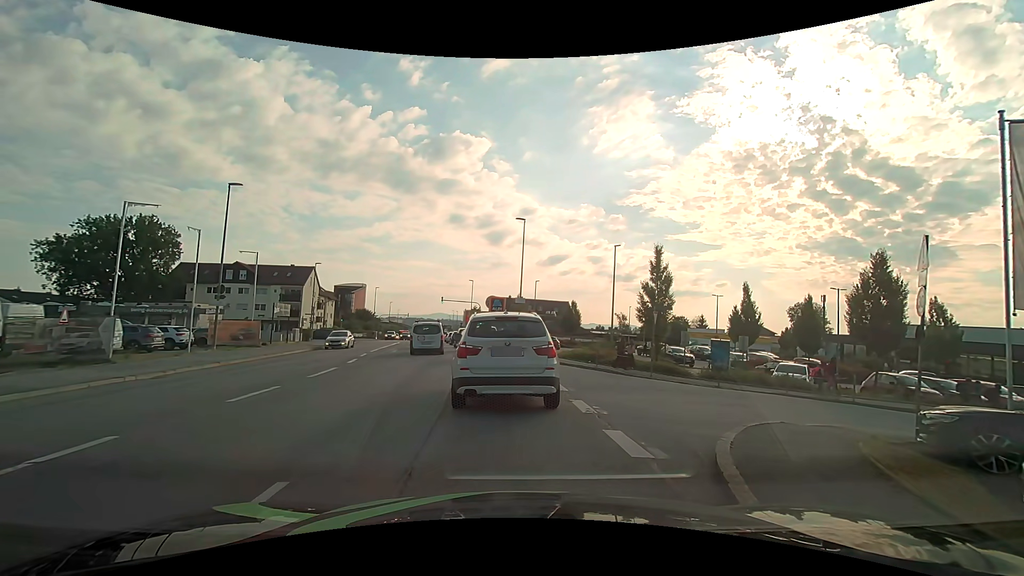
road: tertiary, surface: asphalt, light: Day
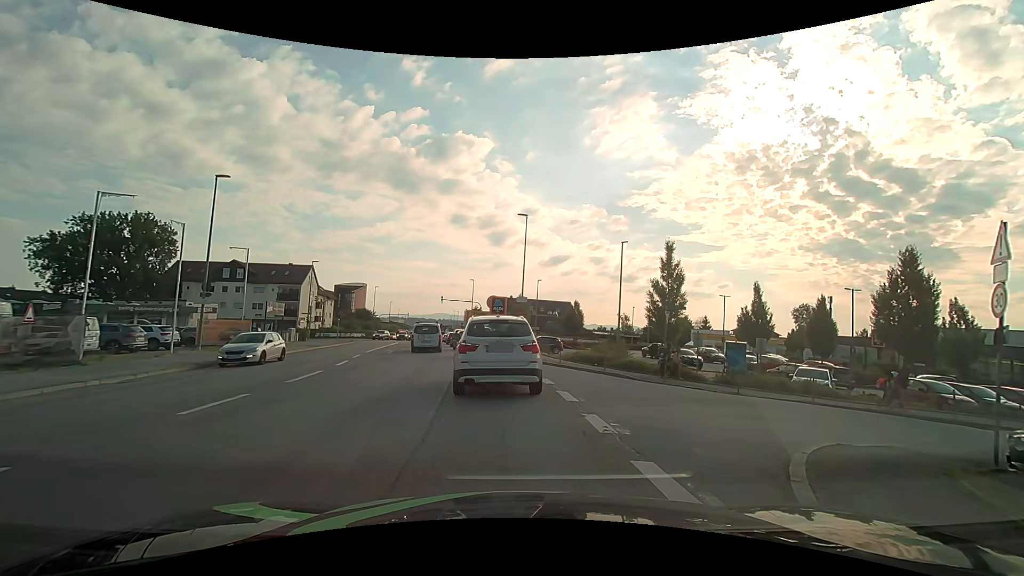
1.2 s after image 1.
(0.0, +1.6) m; +1°
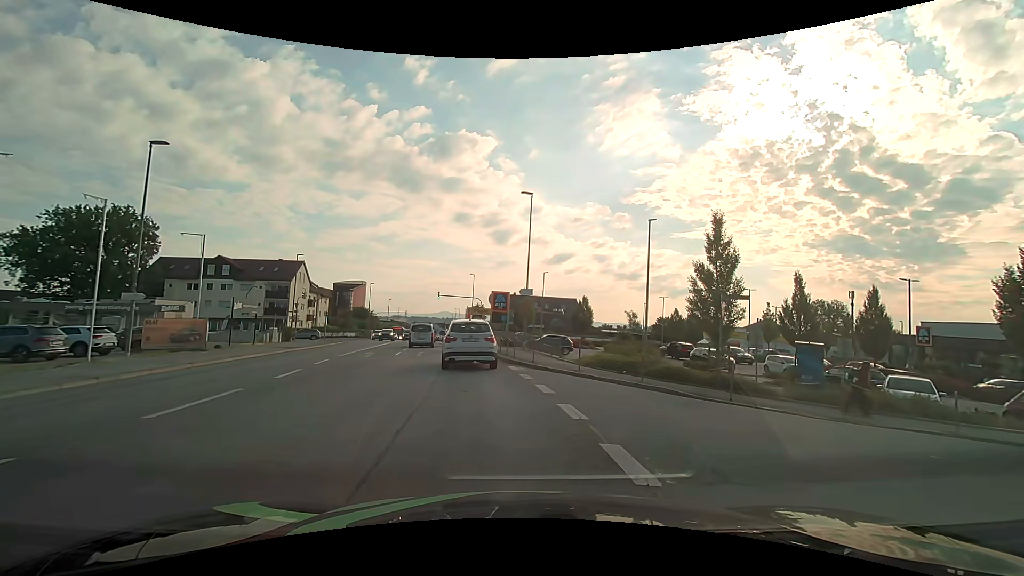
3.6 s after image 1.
(-0.1, +5.6) m; -2°
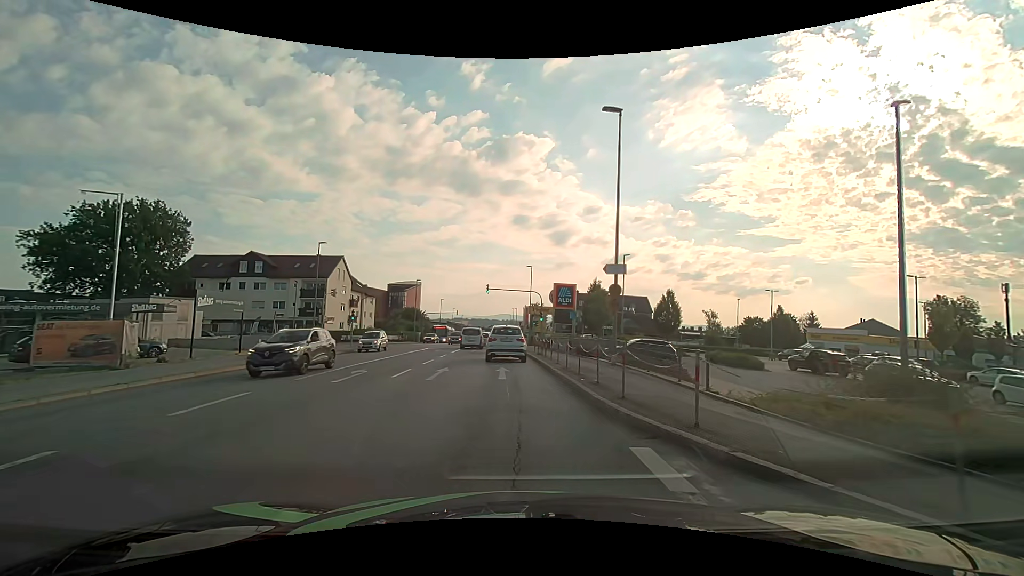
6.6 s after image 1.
(-0.6, +12.4) m; -7°
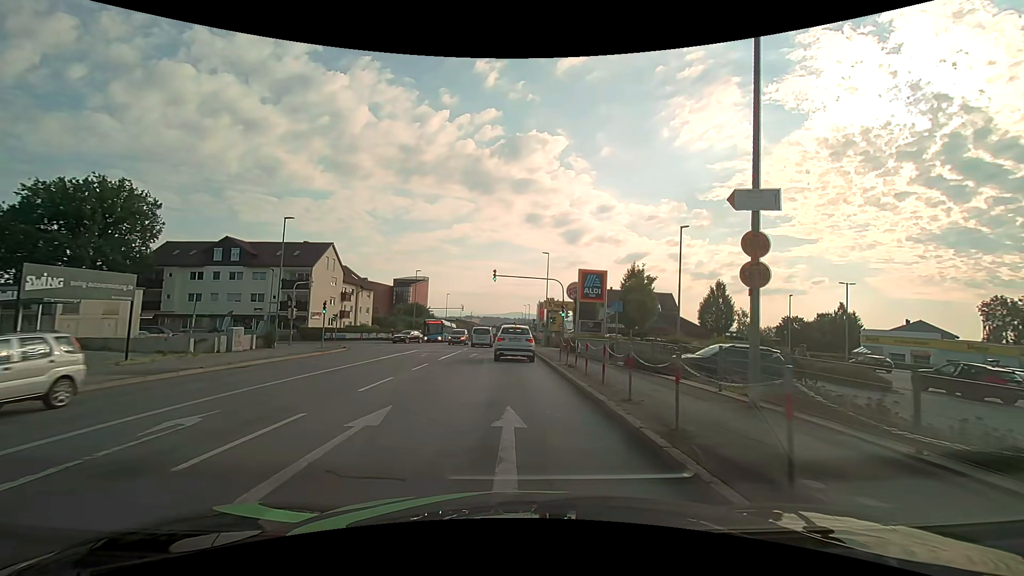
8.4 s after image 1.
(-0.1, +10.3) m; -1°
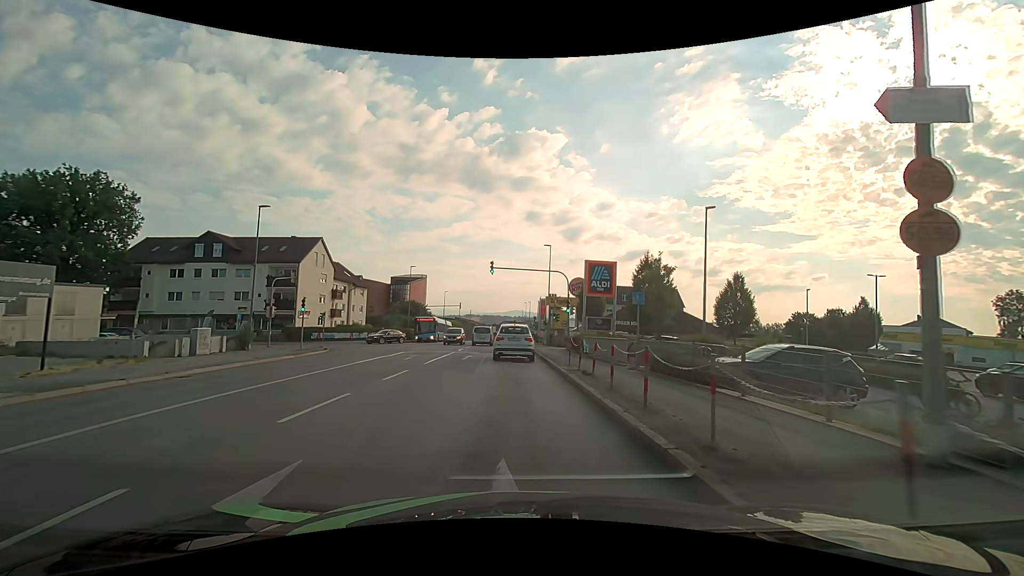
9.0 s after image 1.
(0.0, +3.7) m; 0°
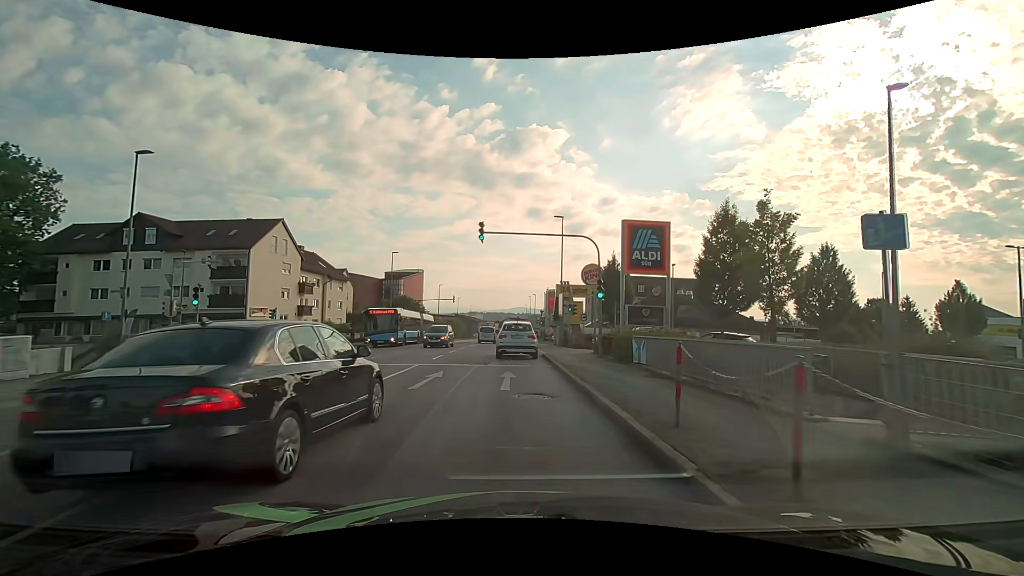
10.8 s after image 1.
(0.0, +11.6) m; -1°
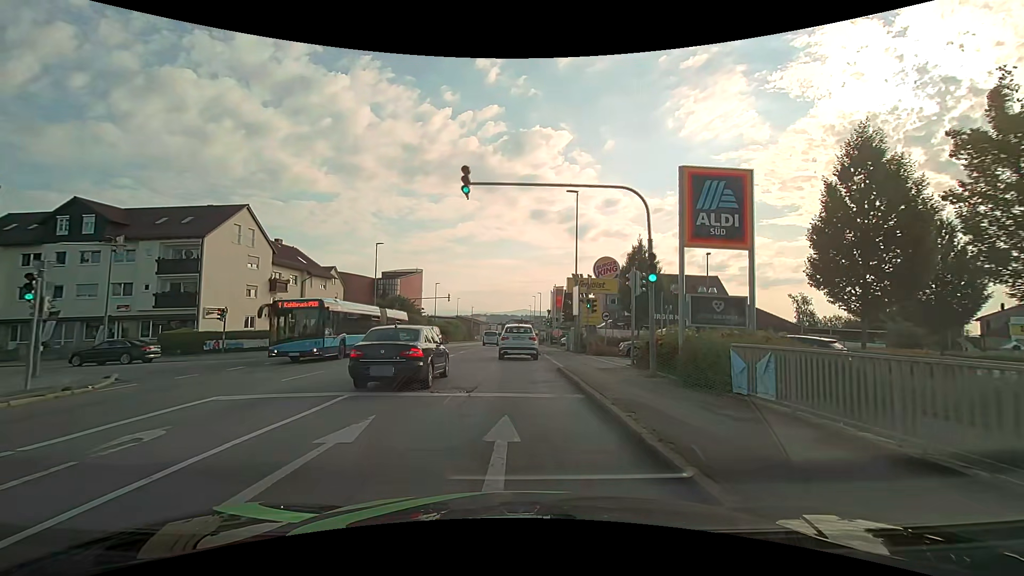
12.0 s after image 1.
(0.0, +7.8) m; 0°
(0, +10) (0, +20) (0, +30) (0, +40) (0, +50) (0, +60) (0, +70) (0, +80) (0, +90) (0, +100) m
